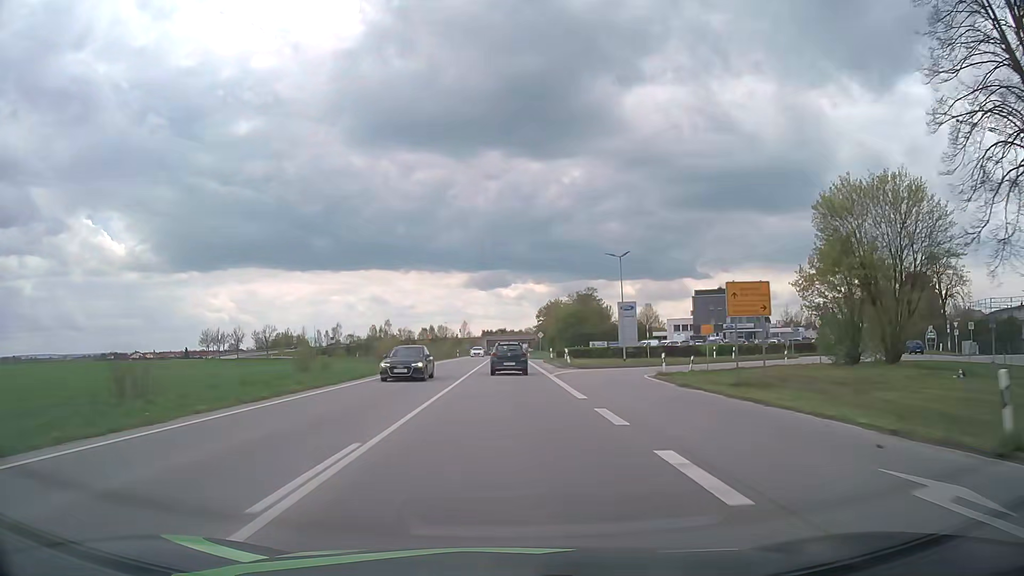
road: primary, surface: asphalt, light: Day
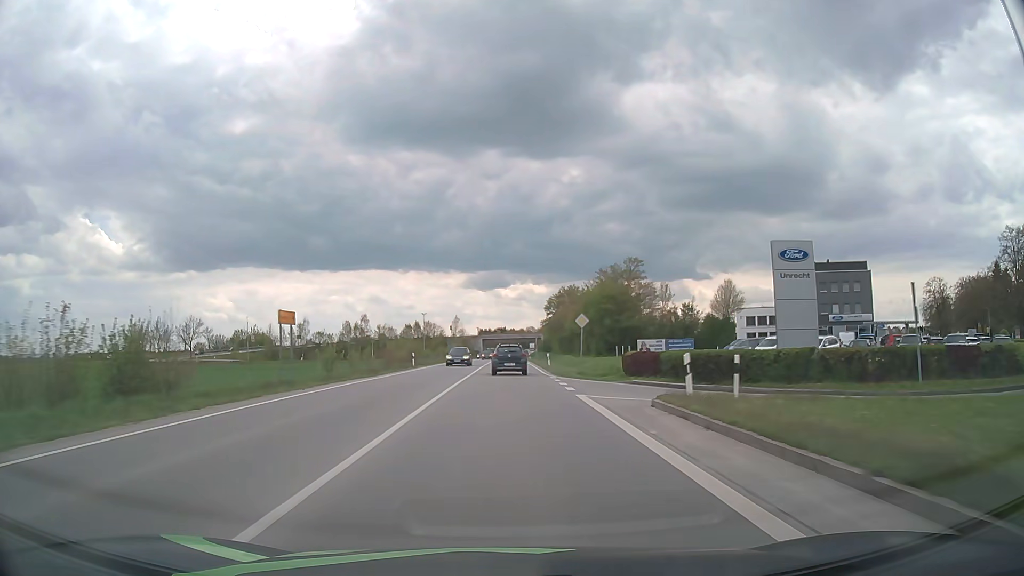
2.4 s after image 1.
(+0.2, +45.3) m; 0°
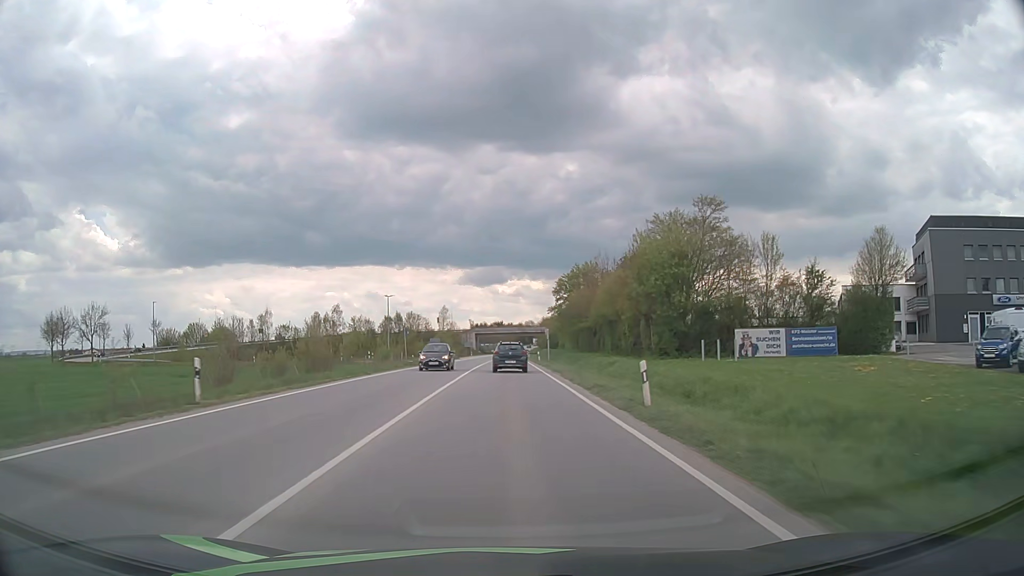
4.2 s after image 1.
(0.0, +35.1) m; 0°
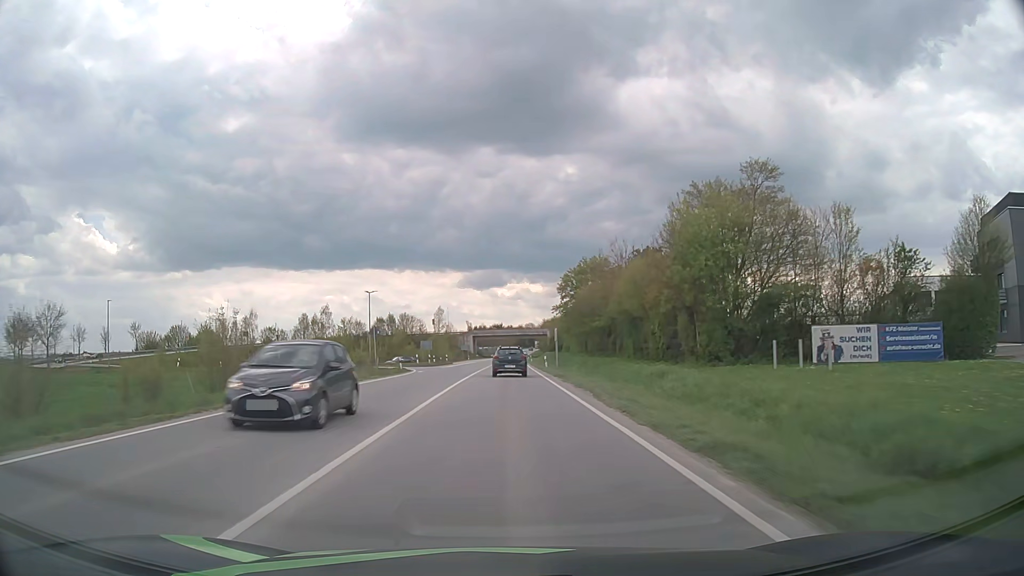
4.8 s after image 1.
(0.0, +11.9) m; 0°
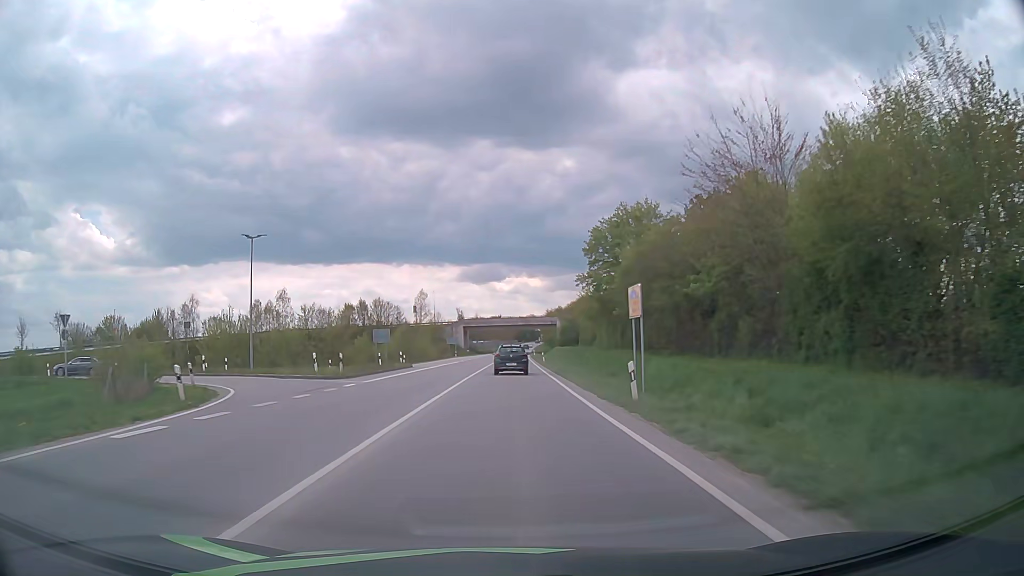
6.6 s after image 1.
(0.0, +36.4) m; 0°
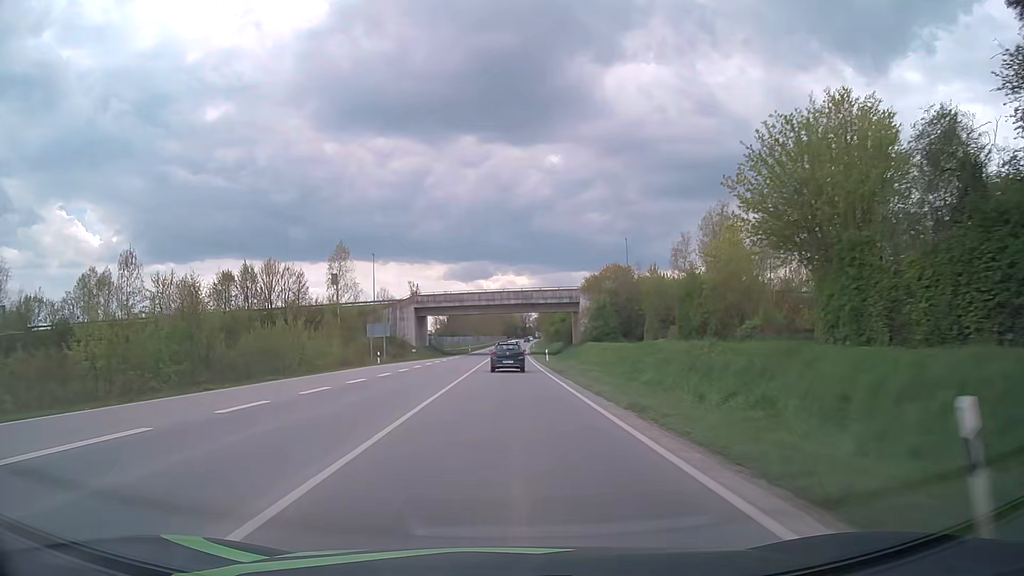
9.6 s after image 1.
(+0.6, +63.2) m; +1°
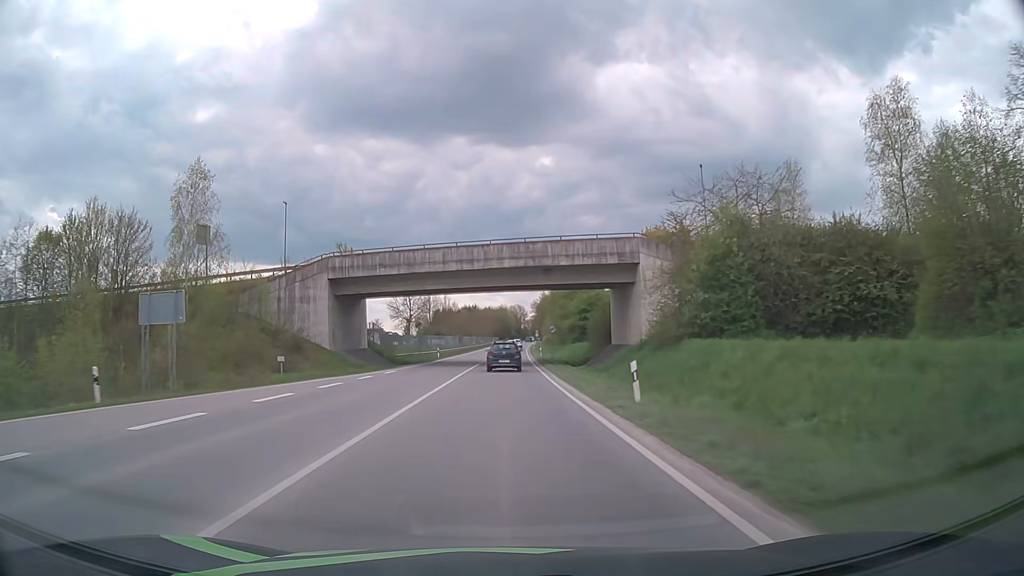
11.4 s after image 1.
(+0.2, +39.1) m; +1°
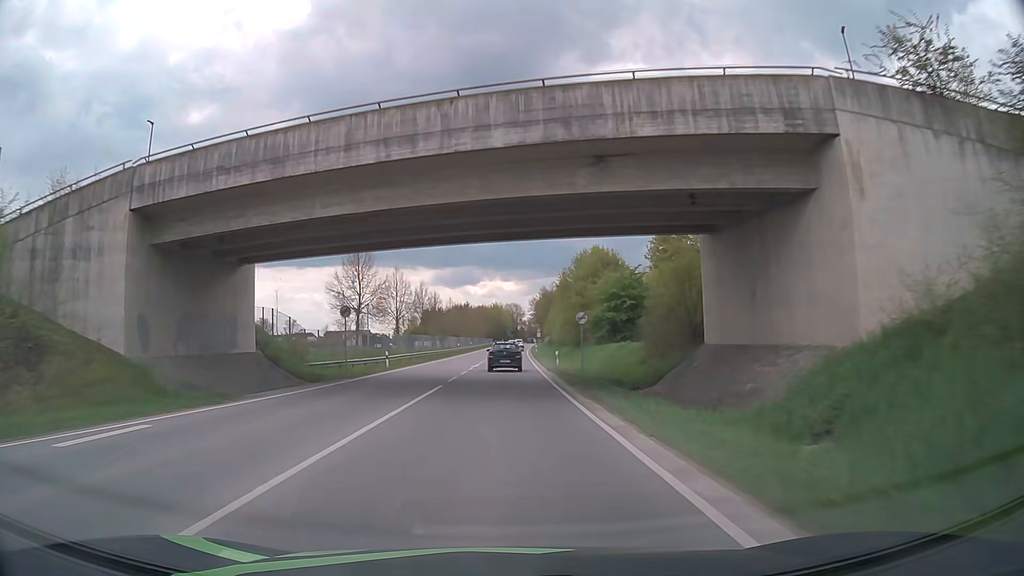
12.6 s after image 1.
(+0.1, +26.1) m; 0°
(0, +10) (0, +20) (0, +30) (0, +40) (0, +50) (+1, +60) (+1, +70) (+1, +80) (+1, +90) (+2, +100) m
